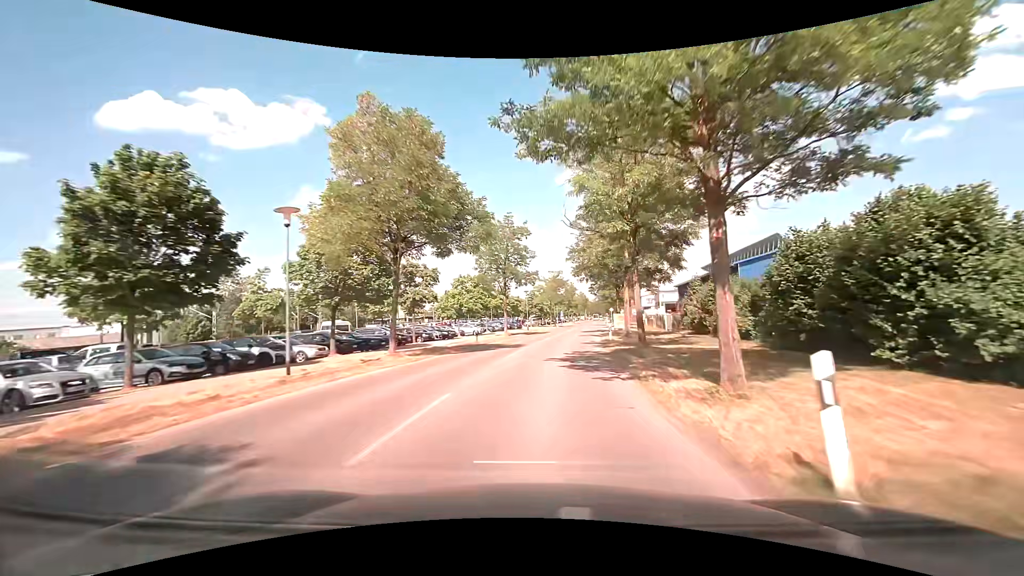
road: tertiary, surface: asphalt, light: Day
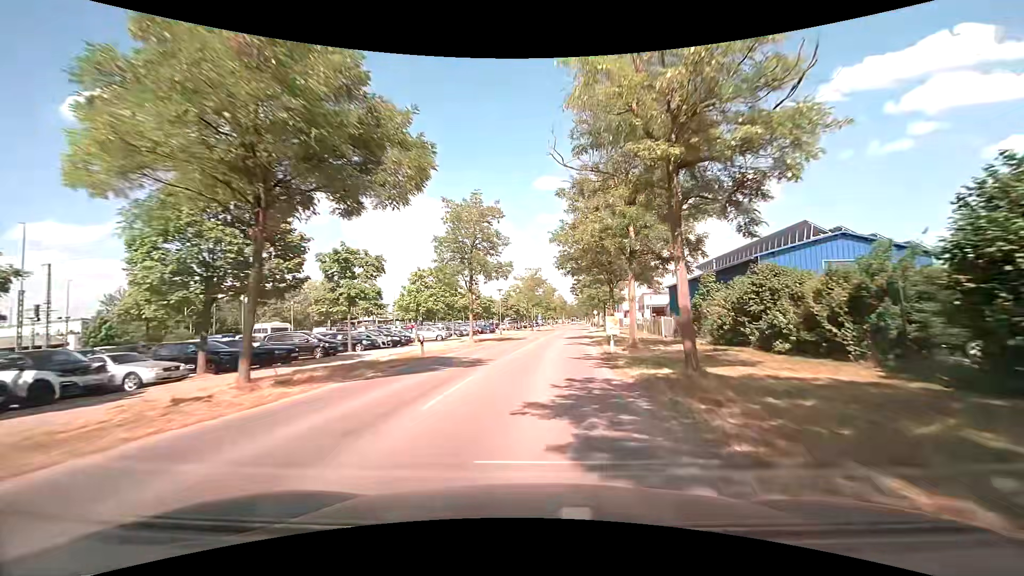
(+0.2, +8.7) m; +3°
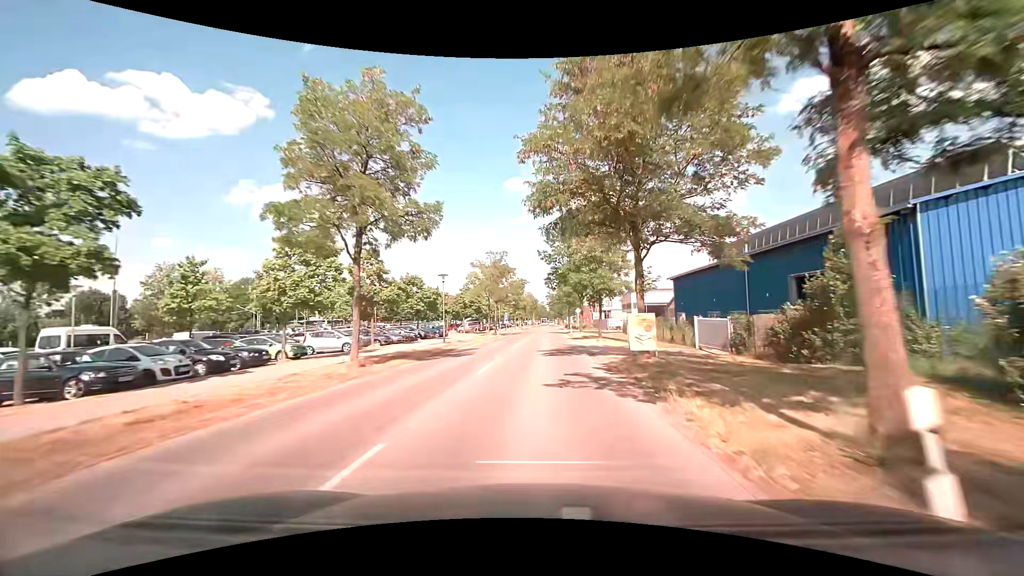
(+0.6, +17.5) m; +3°
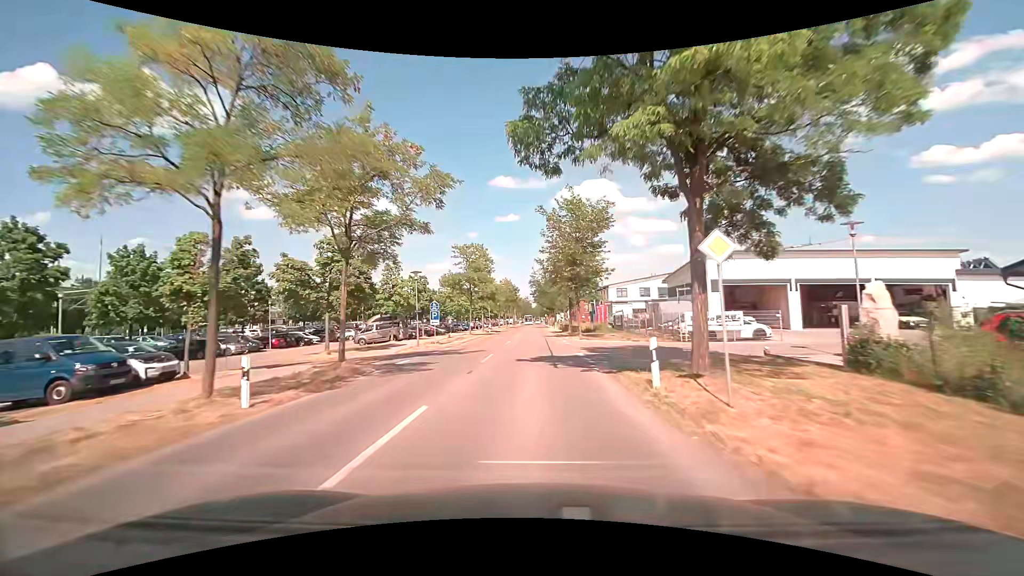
(+1.6, +43.5) m; +2°
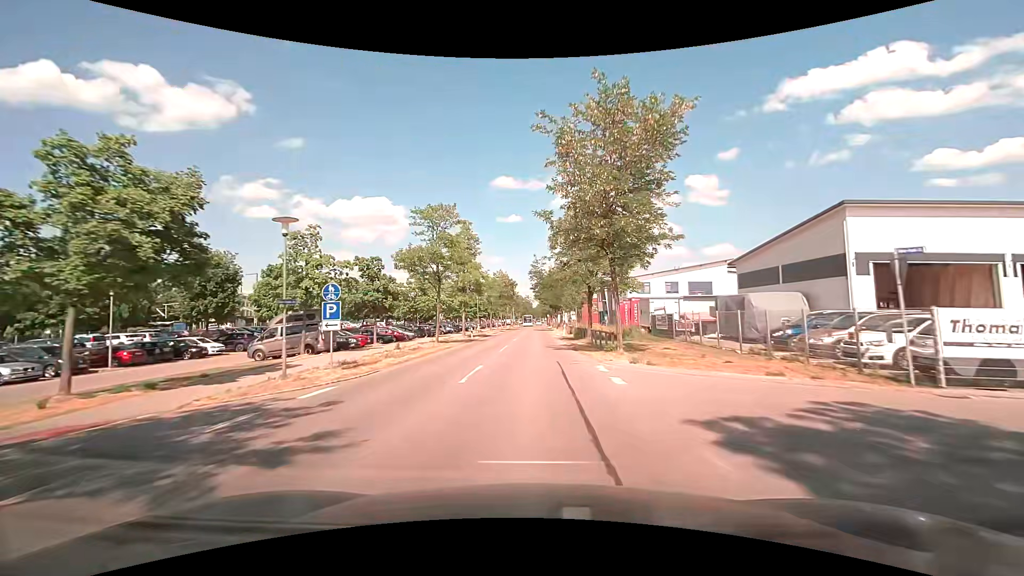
(0.0, +17.2) m; 0°
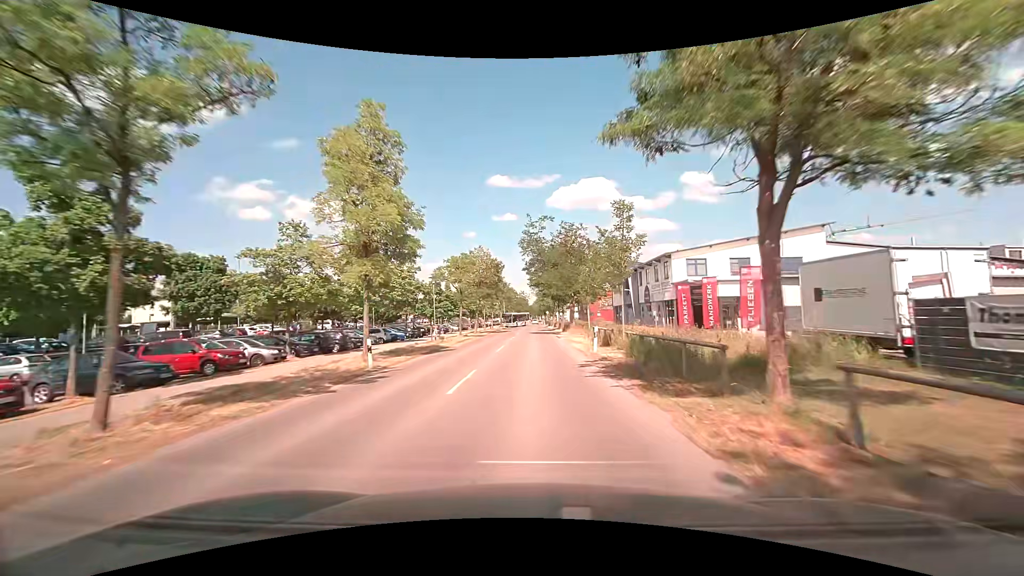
(0.0, +25.5) m; +1°
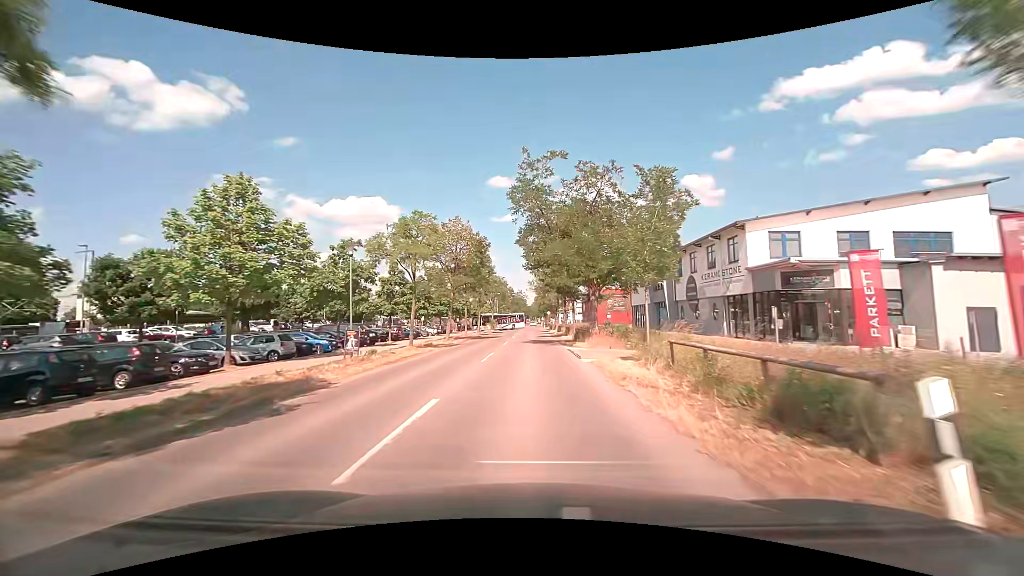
(0.0, +16.9) m; 0°
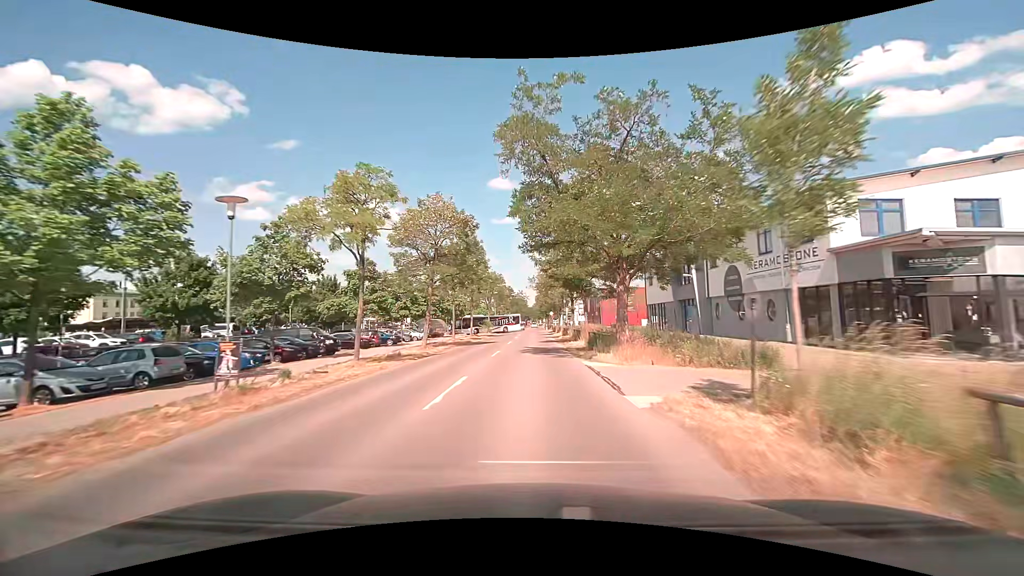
(0.0, +8.4) m; 0°
(0, +10) (0, +20) (0, +30) (0, +40) (0, +50) (0, +60) (-1, +70) (-1, +80) (-1, +90) (-1, +100) m
